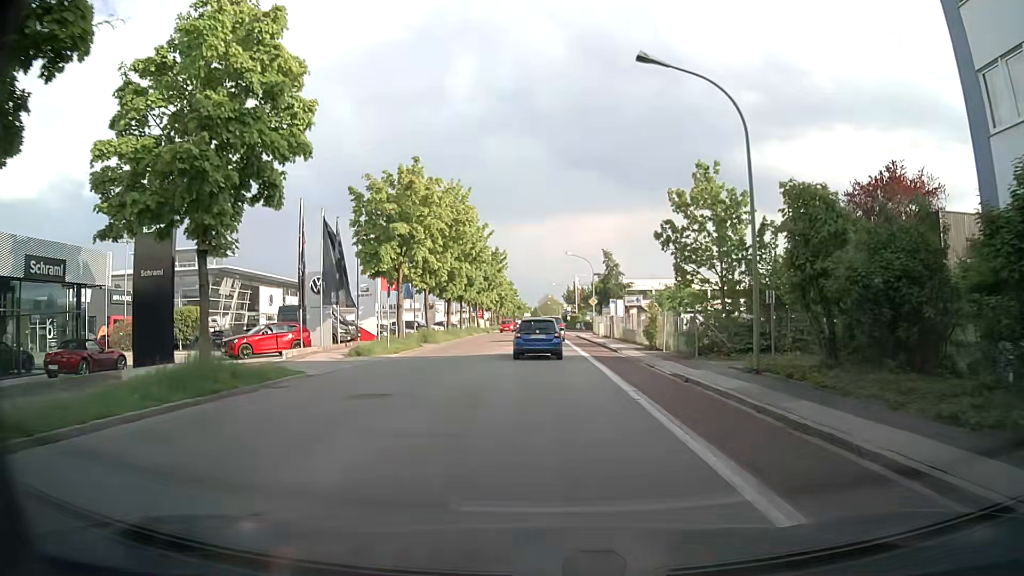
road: tertiary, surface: asphalt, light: Day
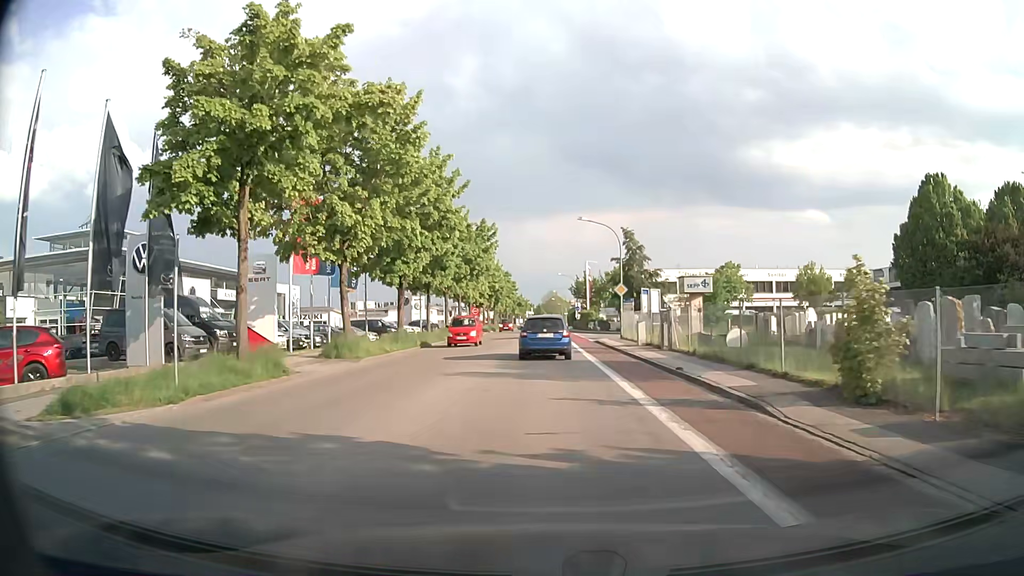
(+0.1, +19.7) m; 0°
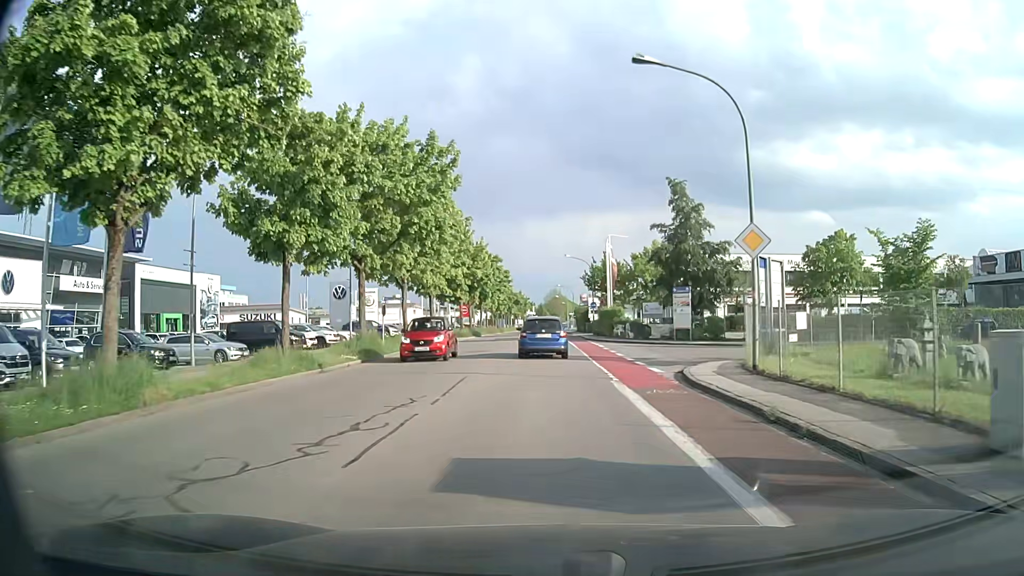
(0.0, +25.5) m; 0°
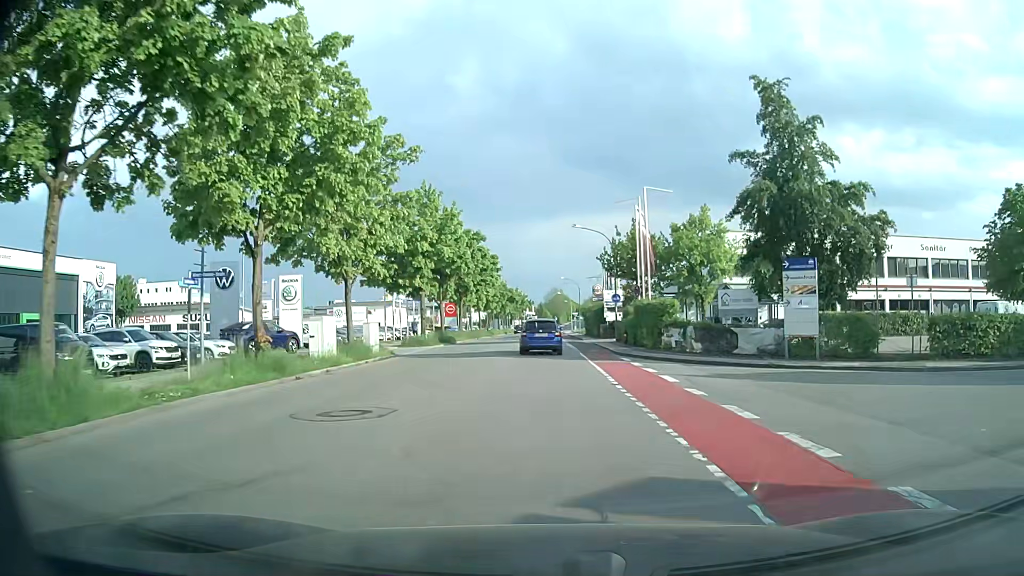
(0.0, +19.9) m; 0°
